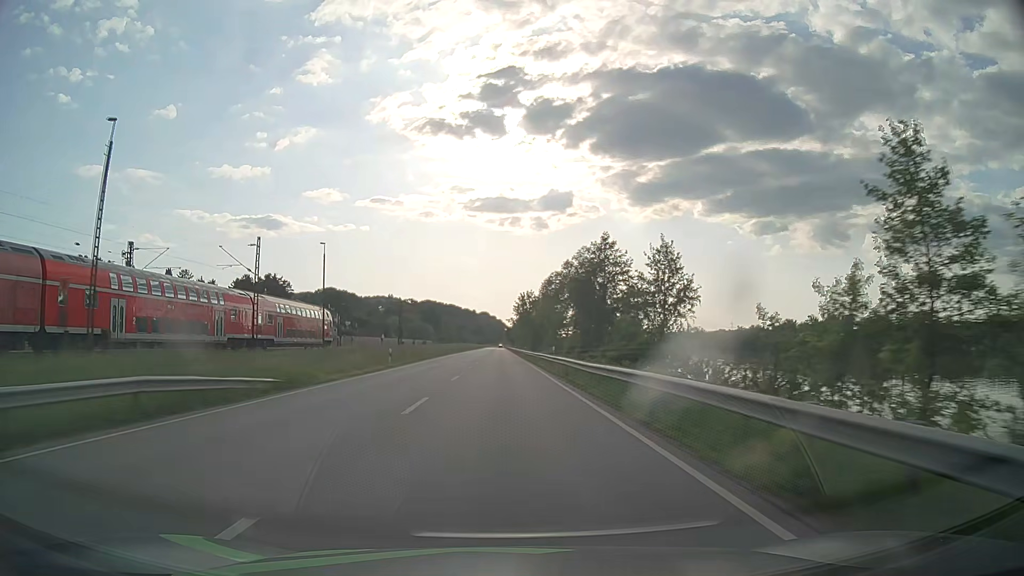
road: primary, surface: asphalt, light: Day
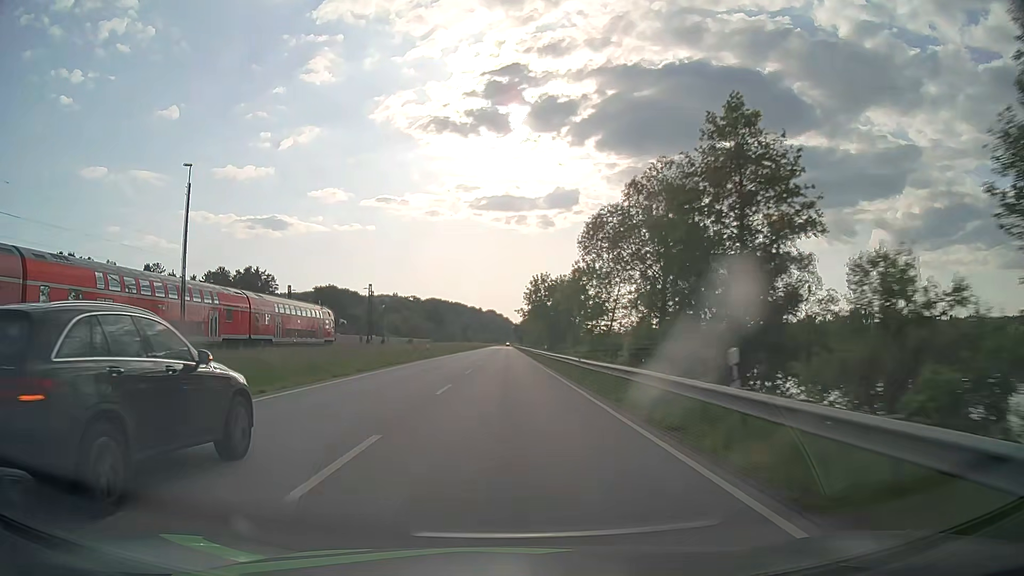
(-0.2, +31.6) m; -1°
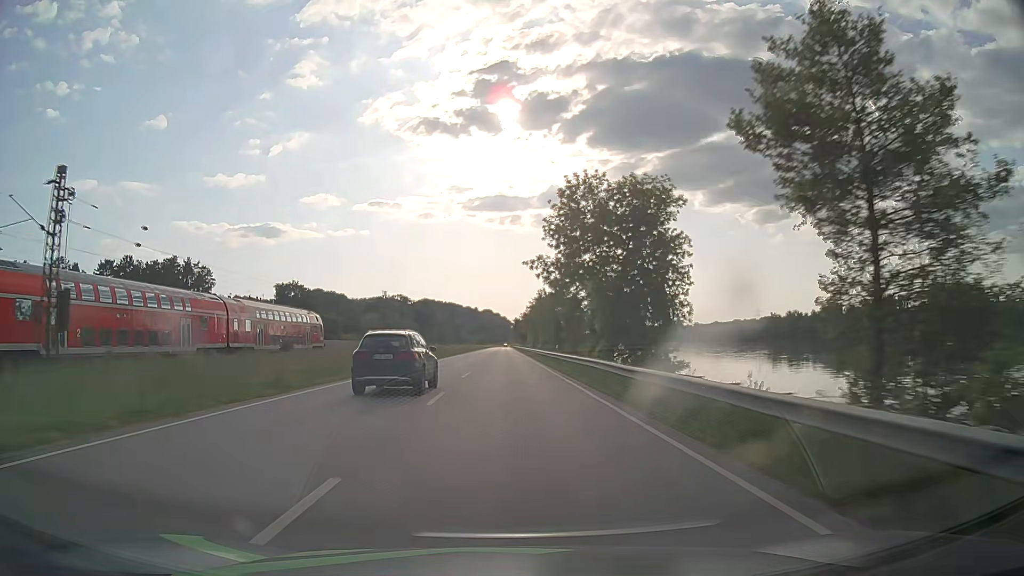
(0.0, +63.3) m; 0°
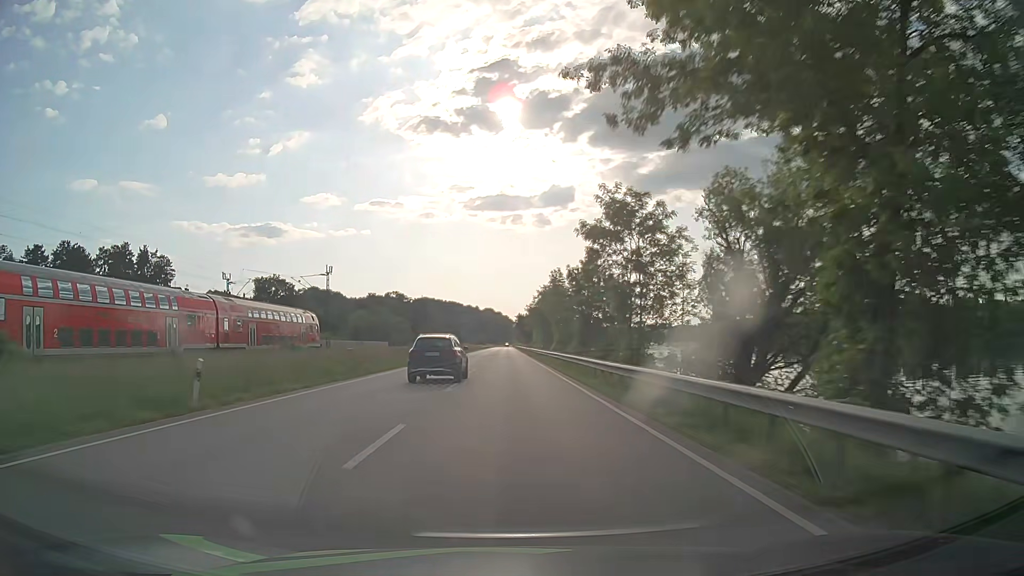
(0.0, +31.6) m; 0°
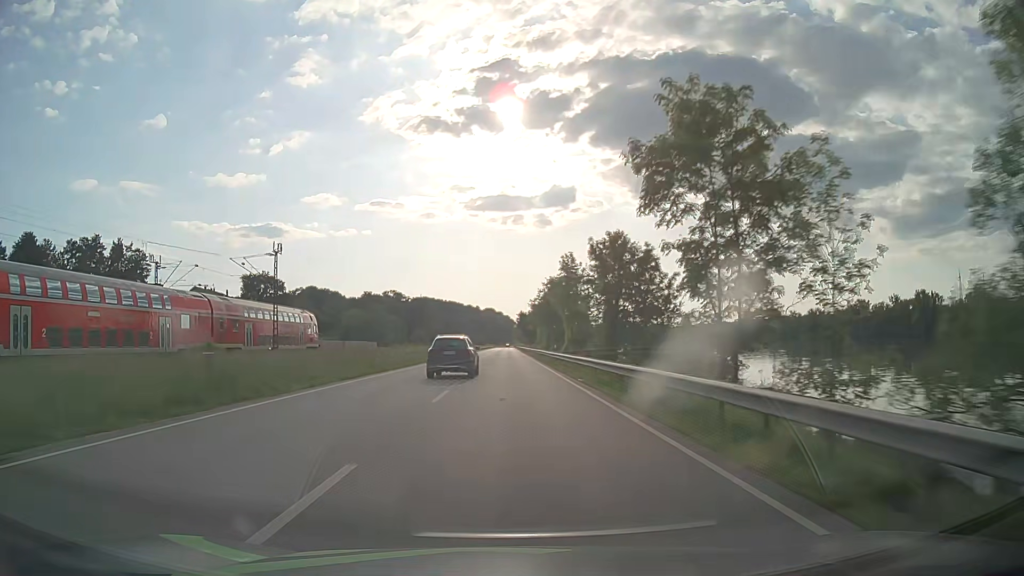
(0.0, +15.8) m; 0°
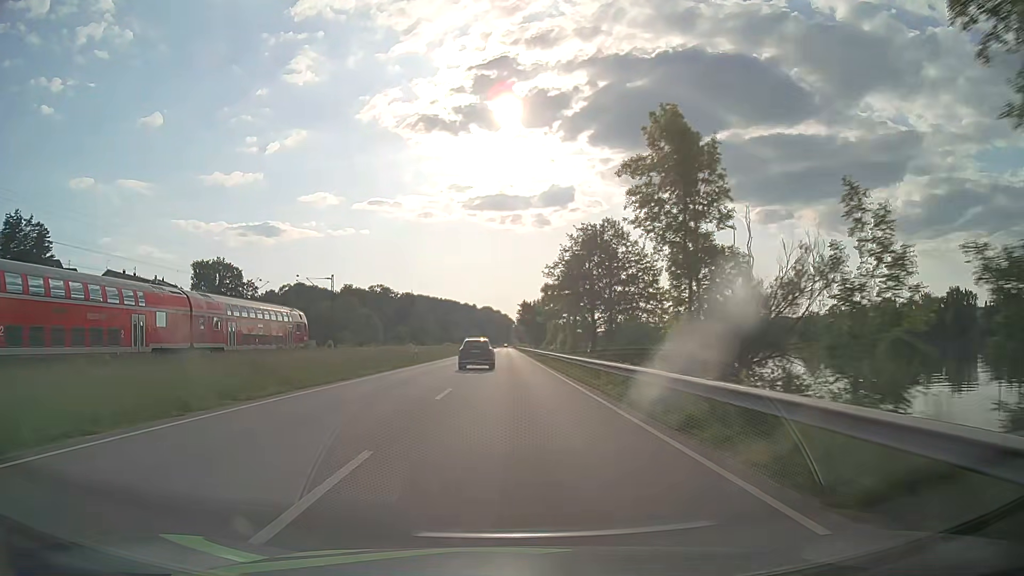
(+0.1, +47.4) m; 0°
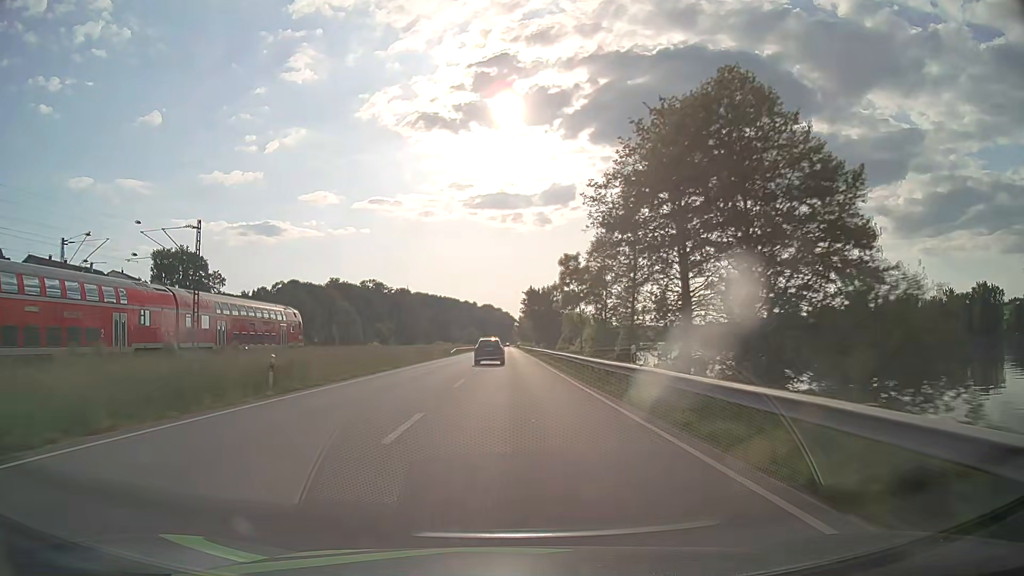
(0.0, +31.6) m; 0°
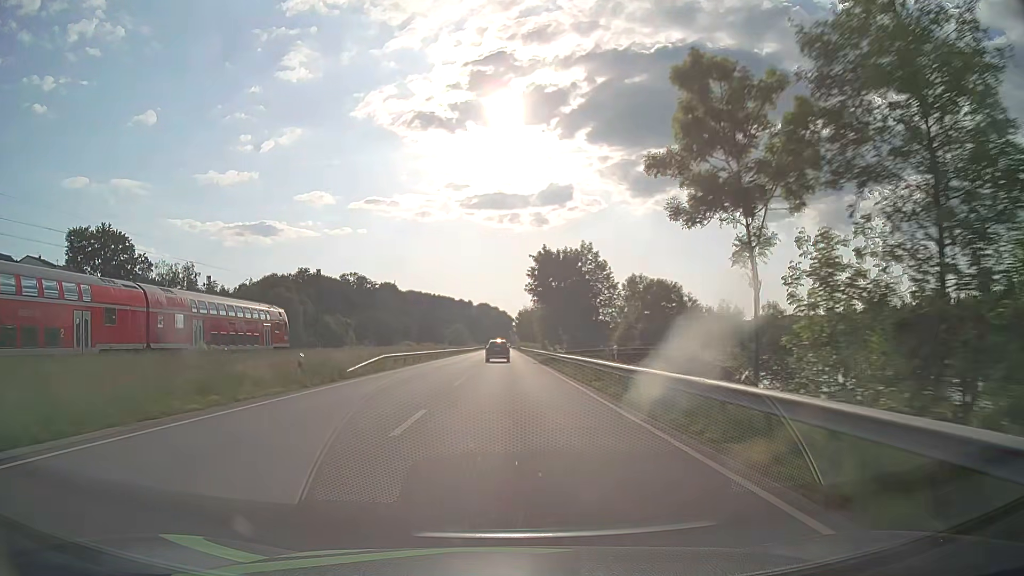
(-0.1, +47.4) m; 0°
(0, +10) (0, +20) (0, +30) (0, +40) (0, +50) (0, +60) (0, +70) (0, +80) (0, +90) (0, +100) m
